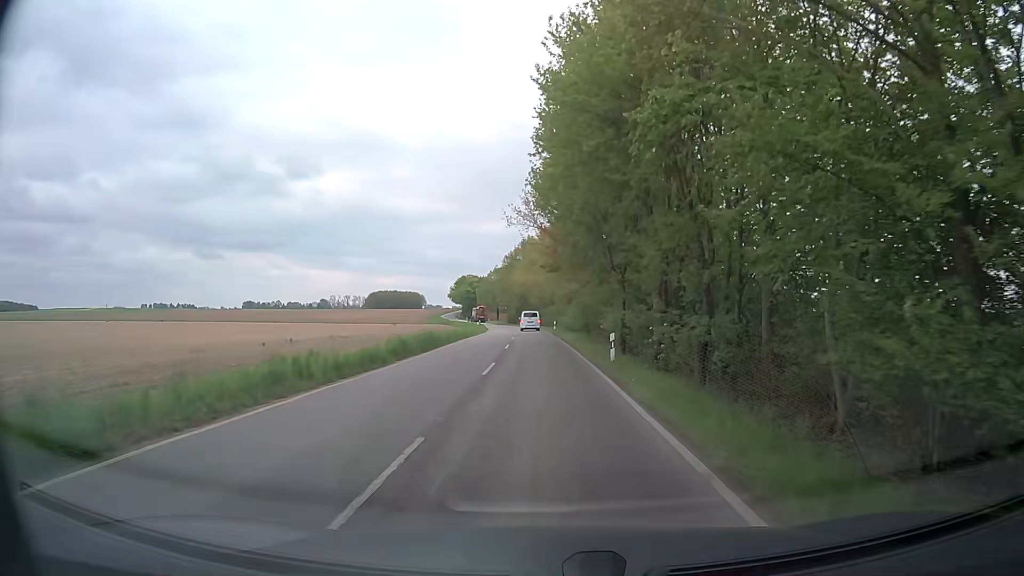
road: tertiary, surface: asphalt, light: Day
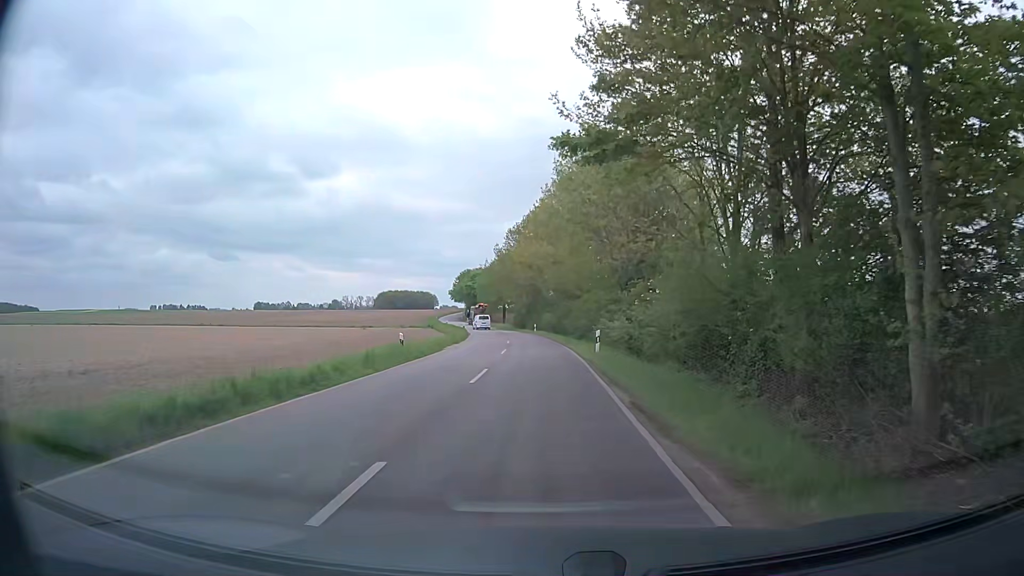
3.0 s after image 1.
(-0.5, +37.3) m; -2°
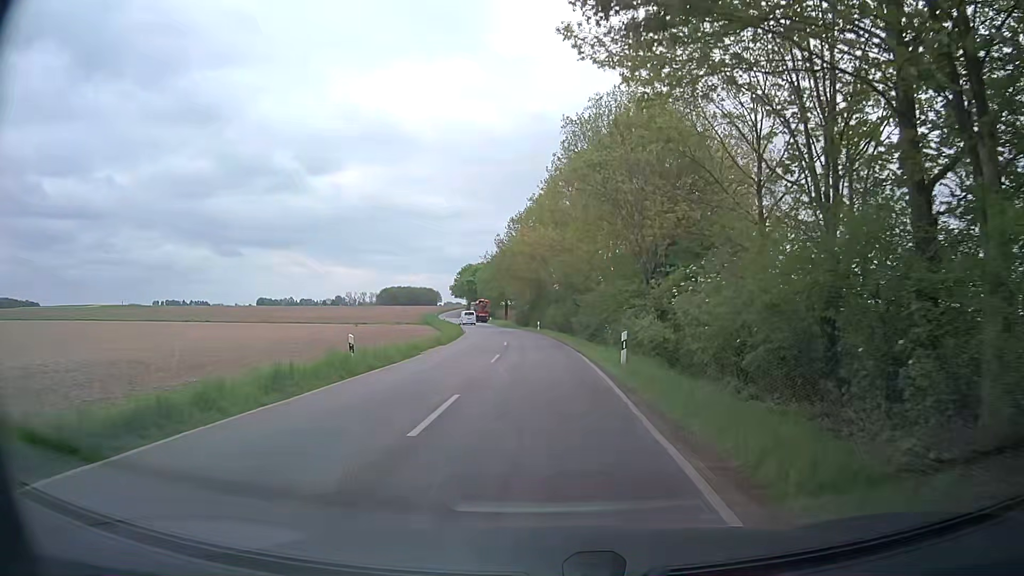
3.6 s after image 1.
(0.0, +6.8) m; -1°
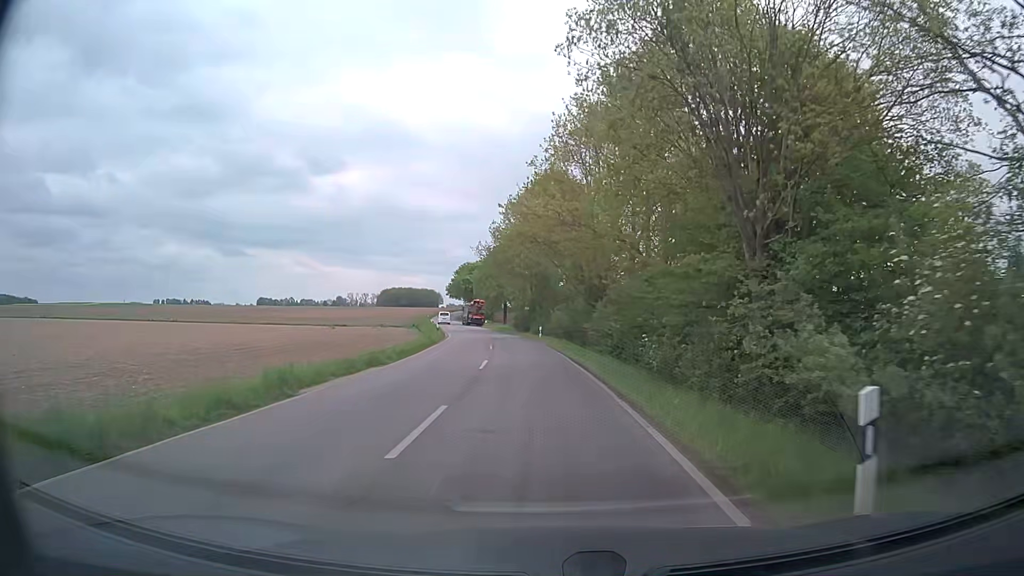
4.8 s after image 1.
(0.0, +13.1) m; +1°
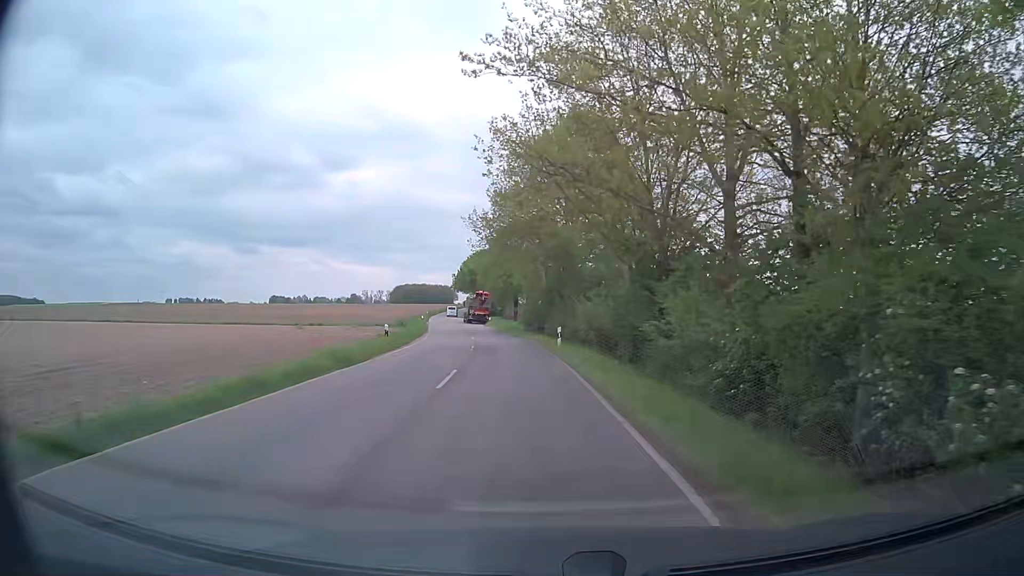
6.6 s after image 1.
(-0.2, +18.2) m; -1°
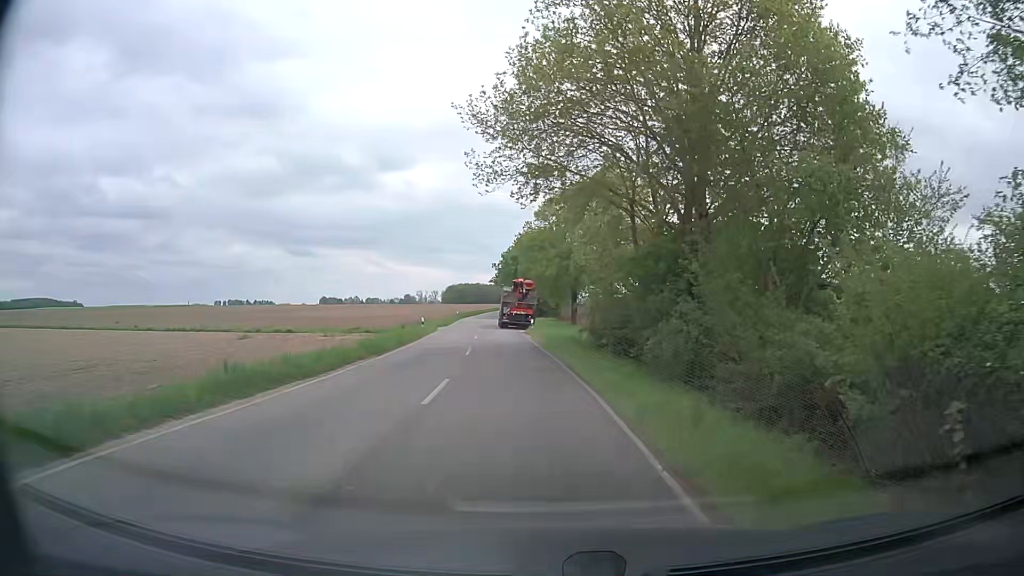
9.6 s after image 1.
(-1.5, +26.3) m; -5°
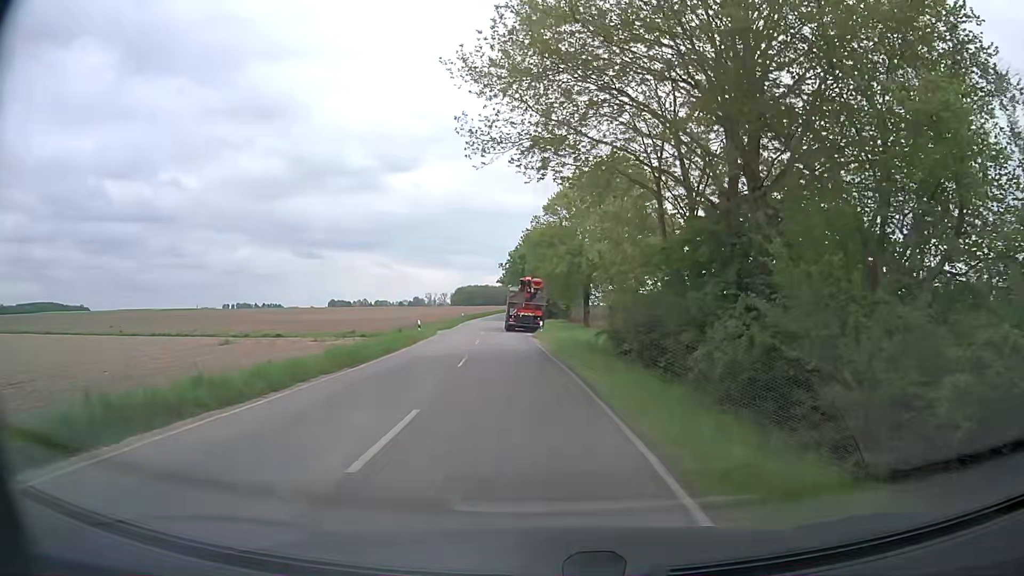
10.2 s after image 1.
(-0.1, +4.3) m; -1°
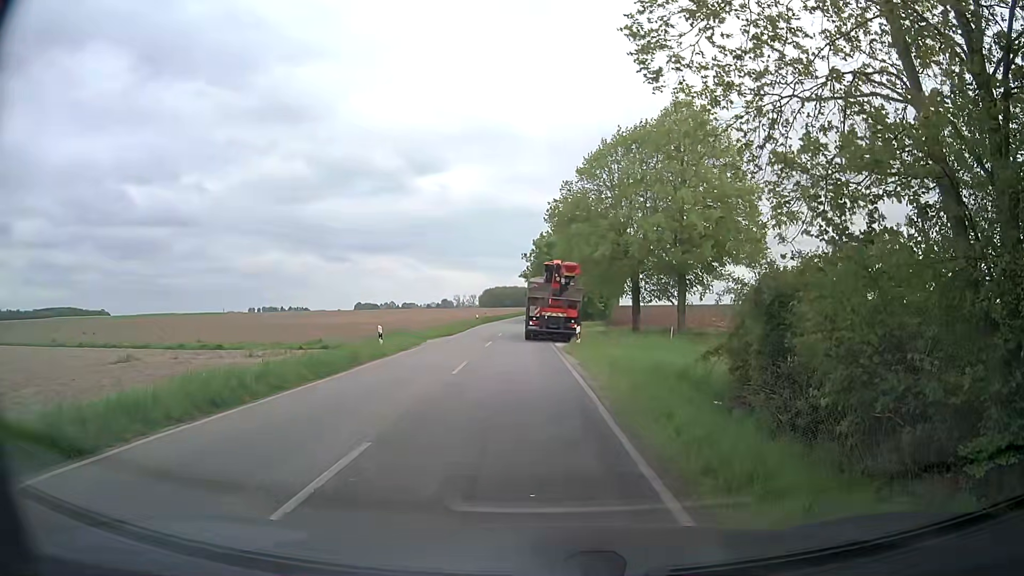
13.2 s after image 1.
(-0.4, +14.3) m; -4°
(0, +10) (0, +20) (-1, +30) (-1, +40) (-1, +50) (-1, +60) (-1, +70) (0, +80) (0, +90) (0, +100) m
